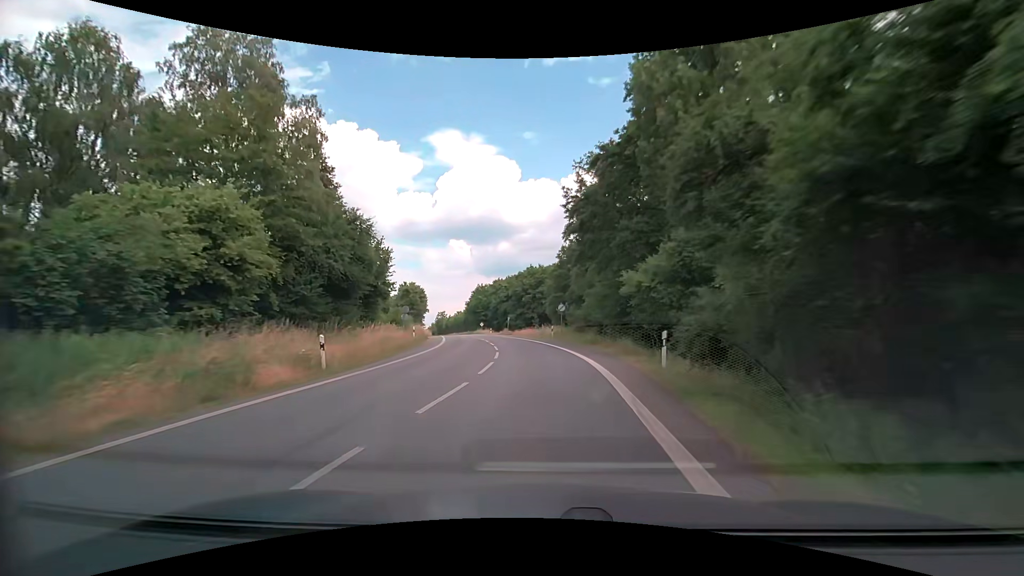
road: secondary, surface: asphalt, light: Day
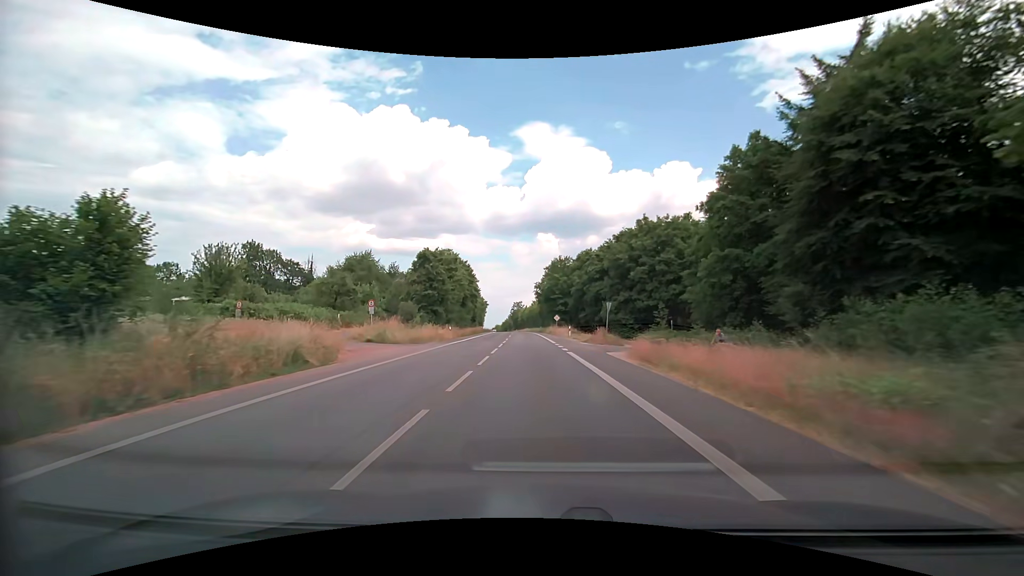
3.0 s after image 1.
(-2.8, +45.7) m; -9°
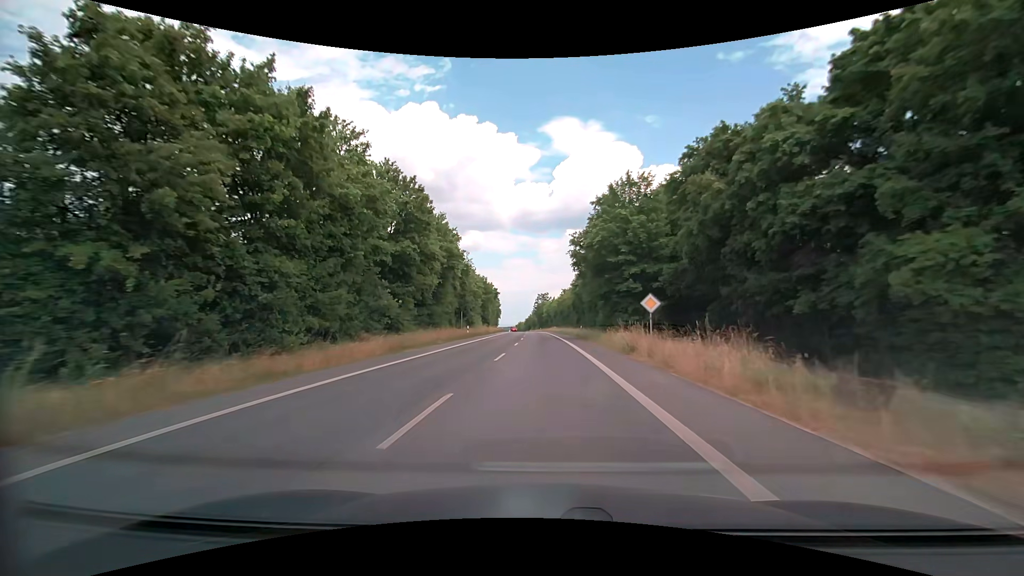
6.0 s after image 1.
(-1.4, +46.8) m; -3°
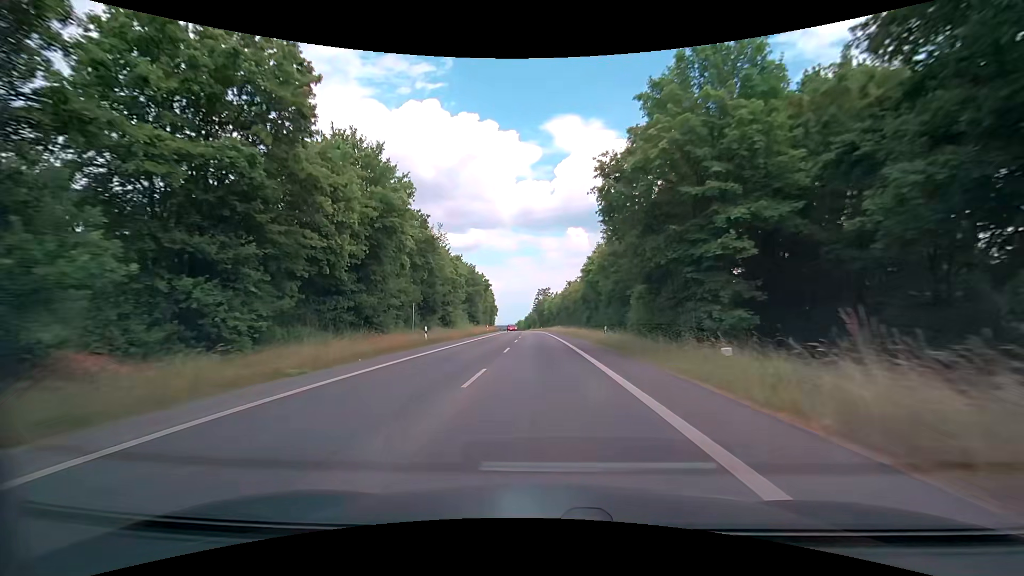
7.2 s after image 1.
(0.0, +19.2) m; 0°
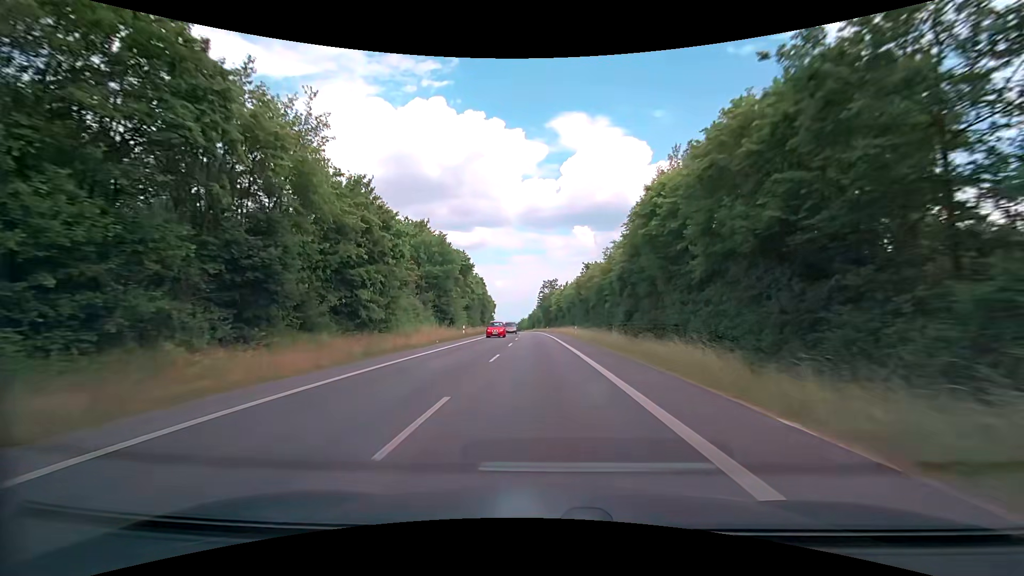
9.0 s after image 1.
(-0.3, +29.4) m; 0°
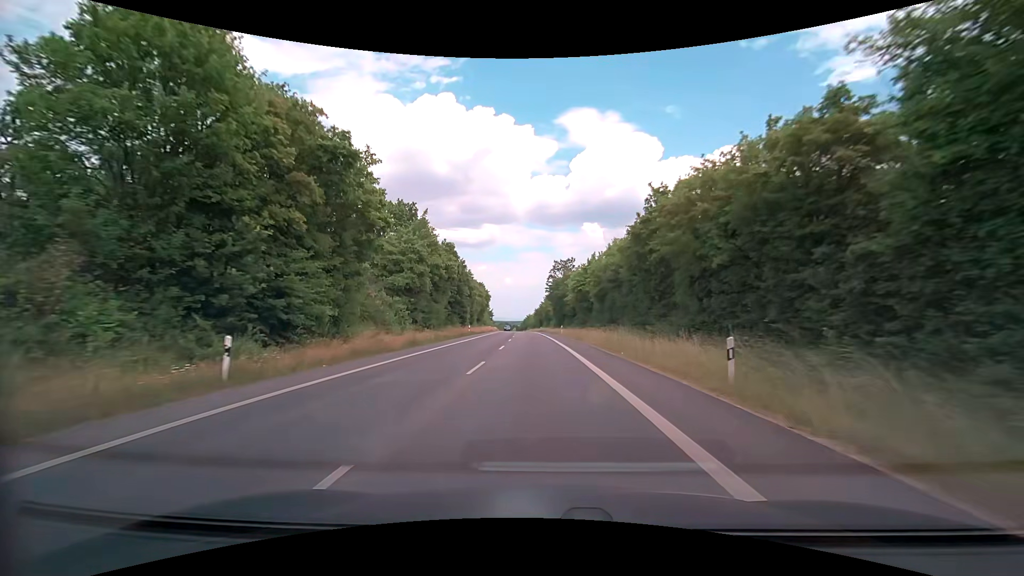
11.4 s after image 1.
(-0.6, +40.4) m; -1°
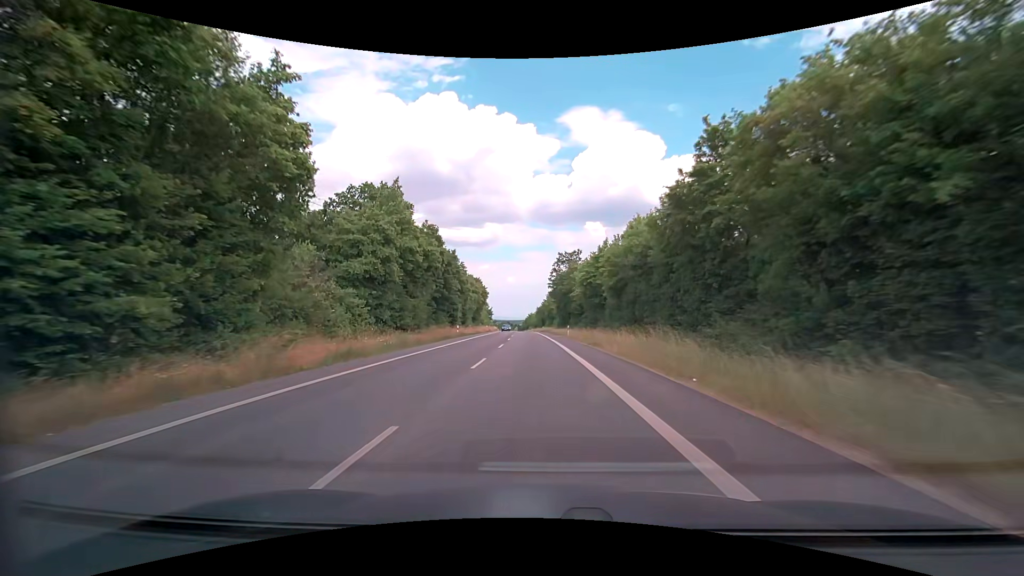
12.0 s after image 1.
(0.0, +10.3) m; 0°
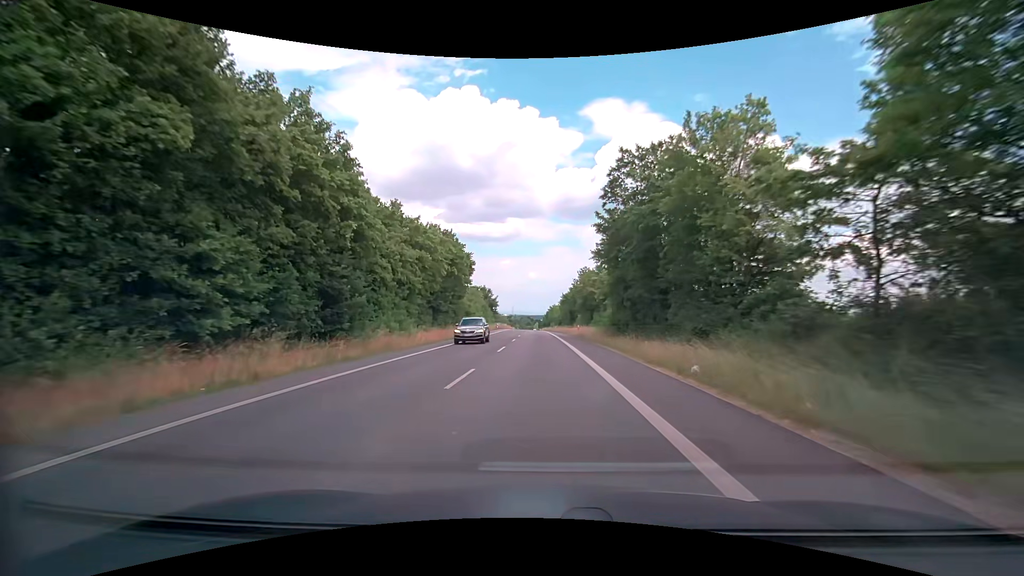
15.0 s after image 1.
(-1.3, +52.8) m; -3°
(0, +10) (0, +20) (0, +30) (-1, +40) (-1, +50) (-1, +60) (-1, +70) (-1, +80) (-1, +90) (-2, +100) m
